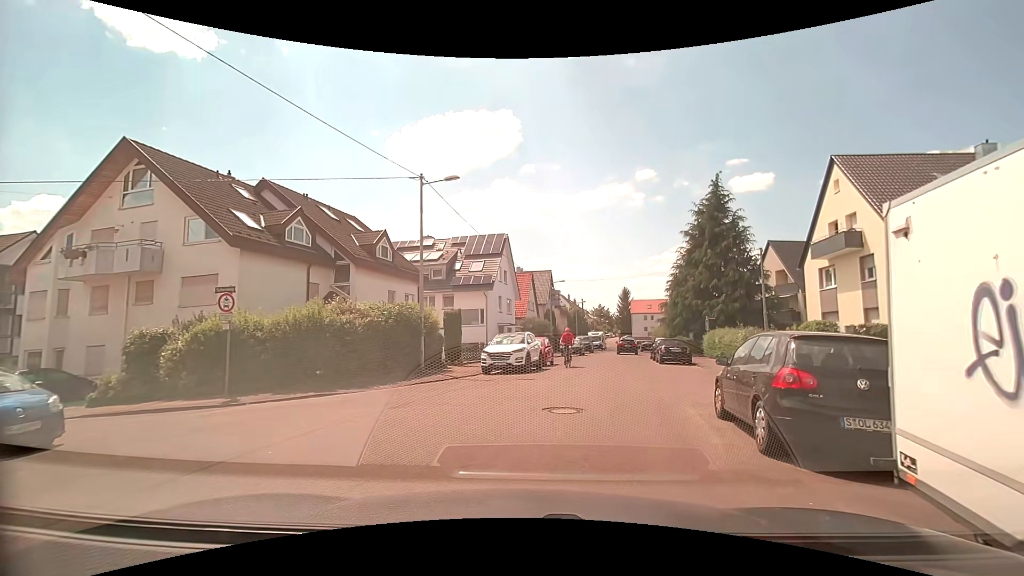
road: residential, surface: asphalt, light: Day
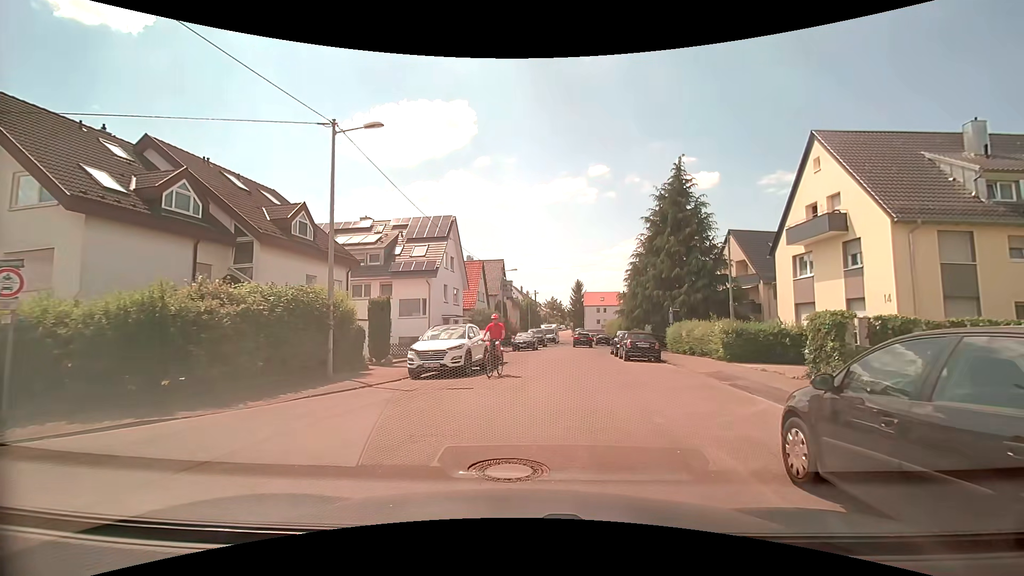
(+0.2, +4.3) m; +5°
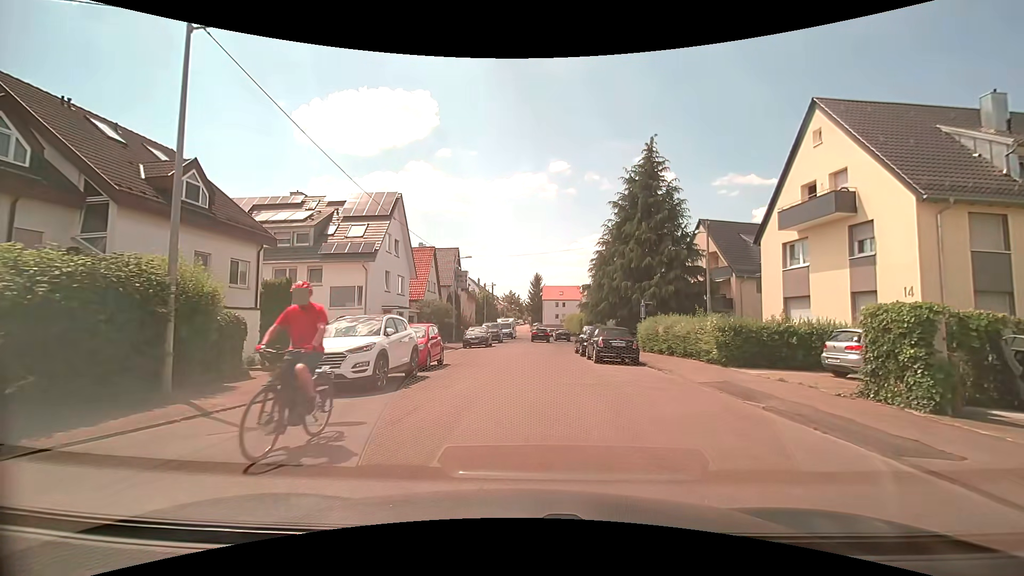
(+0.2, +4.8) m; +7°
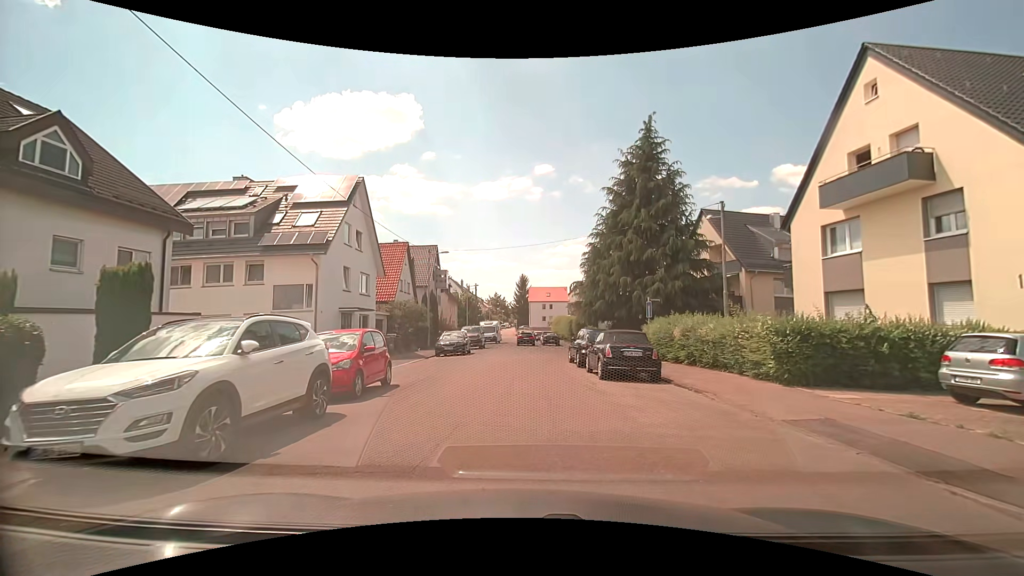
(-0.1, +5.1) m; 0°
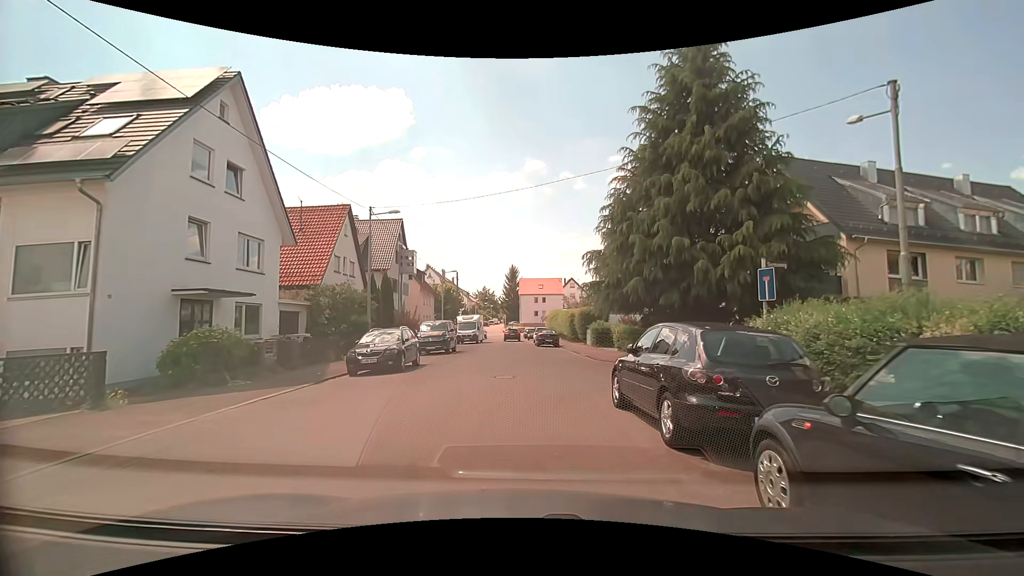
(+0.1, +12.9) m; +2°
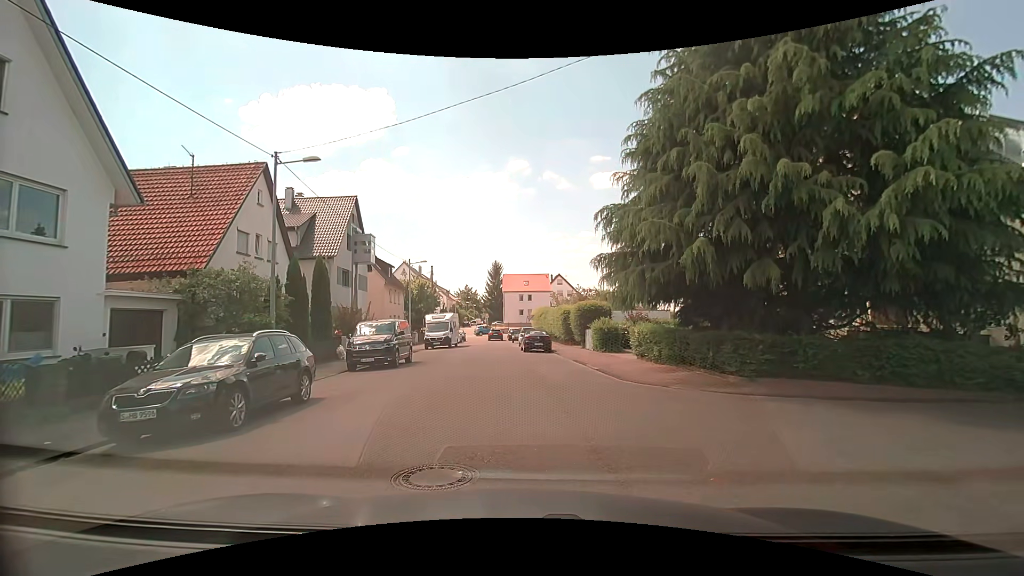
(-0.1, +8.4) m; 0°
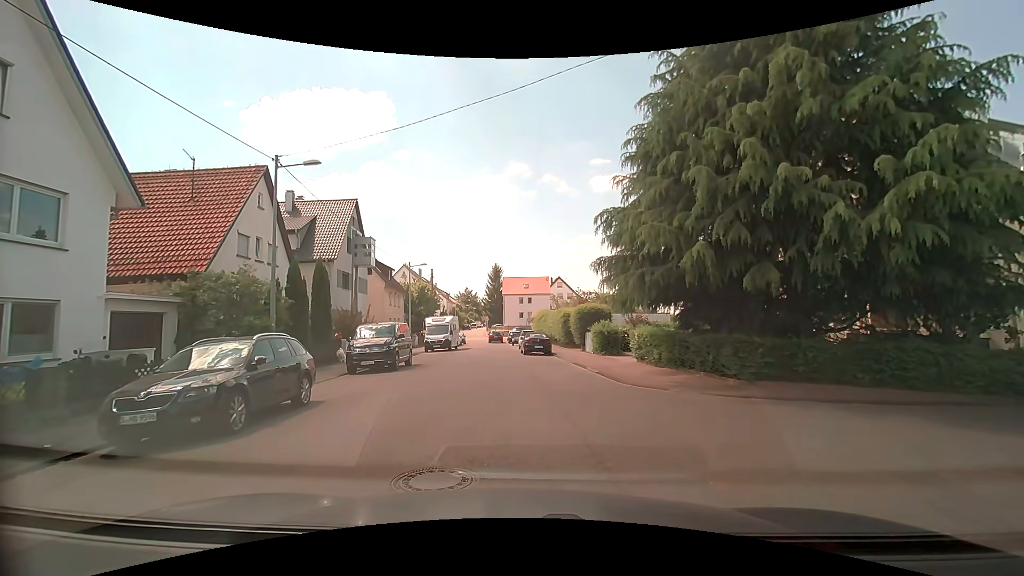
(0.0, +0.1) m; 0°
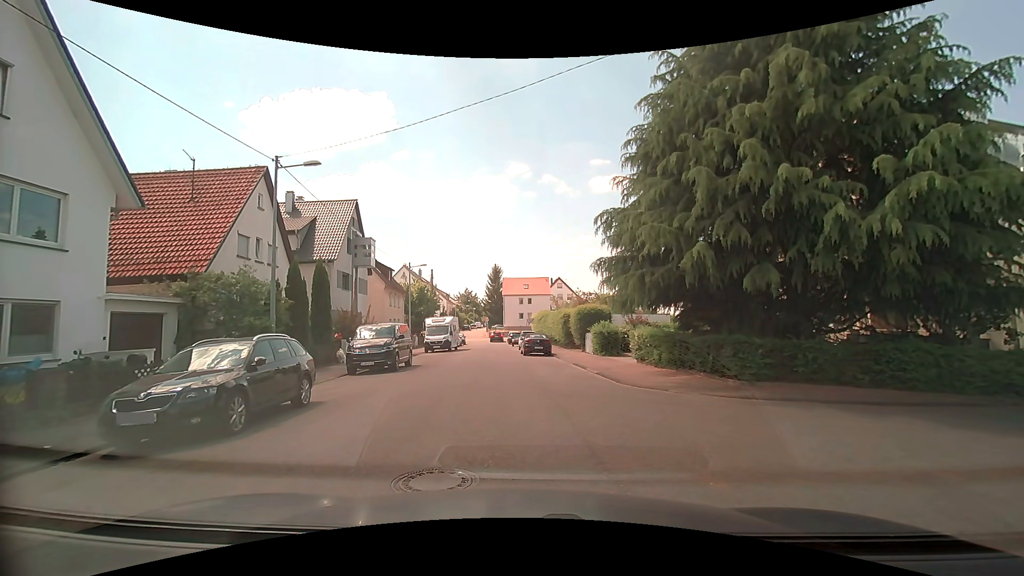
(0.0, +0.1) m; 0°
